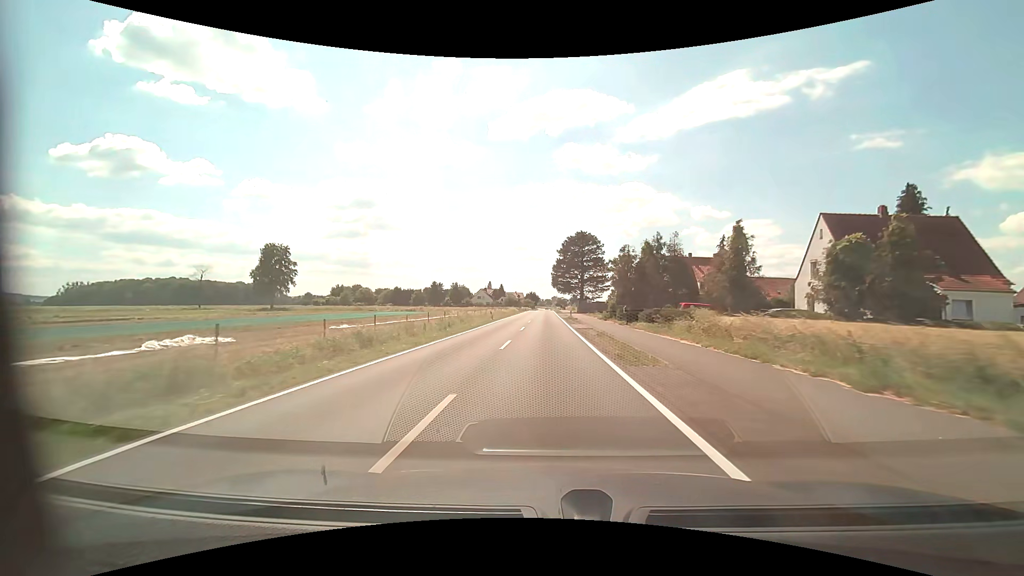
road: tertiary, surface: asphalt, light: Day
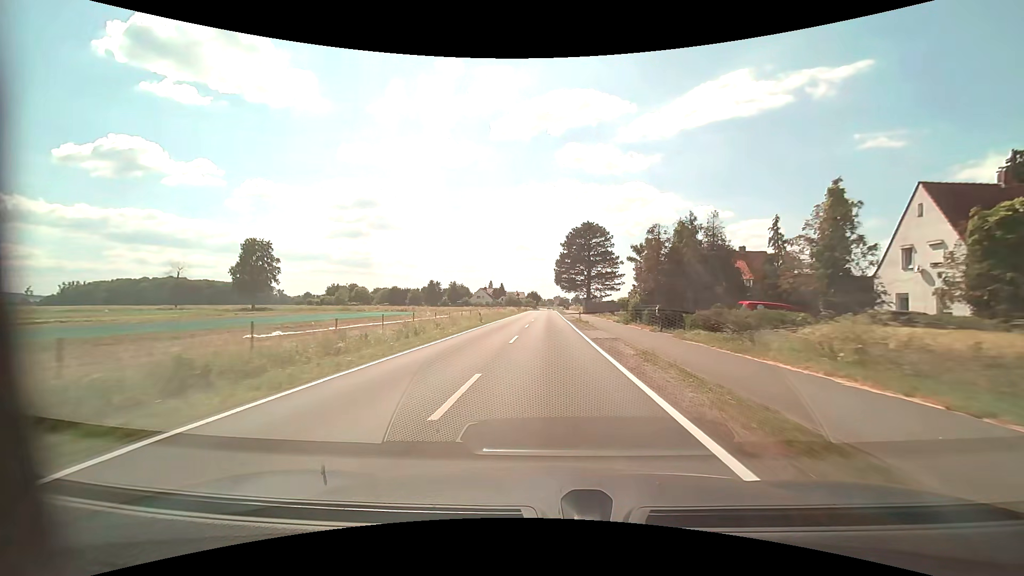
(0.0, +9.8) m; 0°
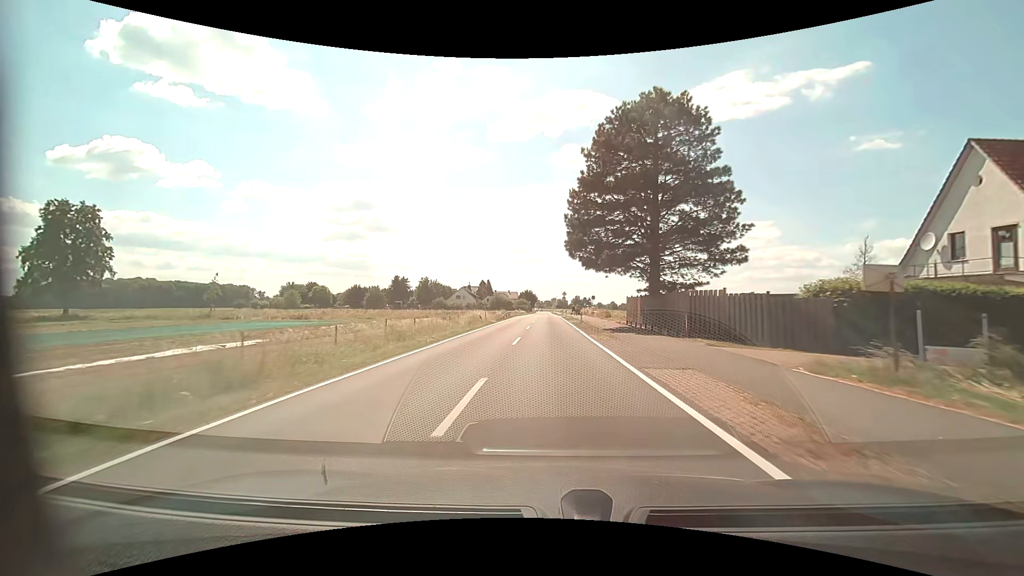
(+0.1, +48.8) m; 0°
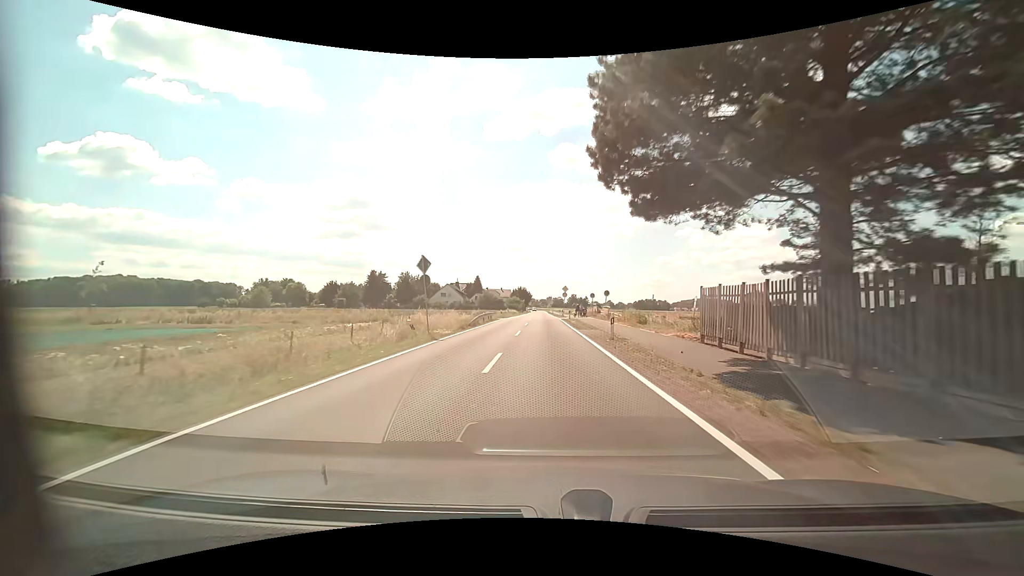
(+0.1, +19.4) m; 0°
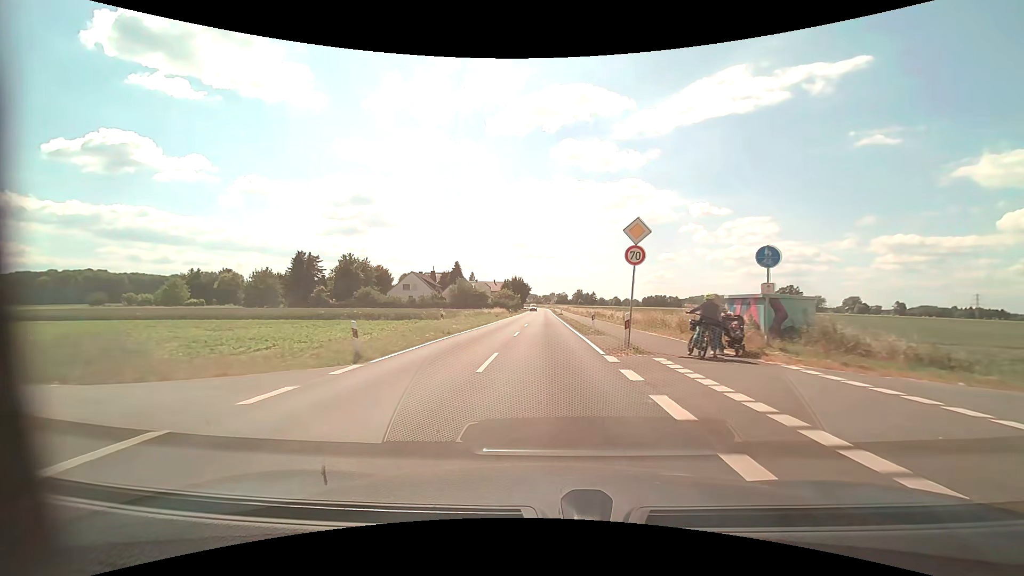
(0.0, +47.7) m; 0°
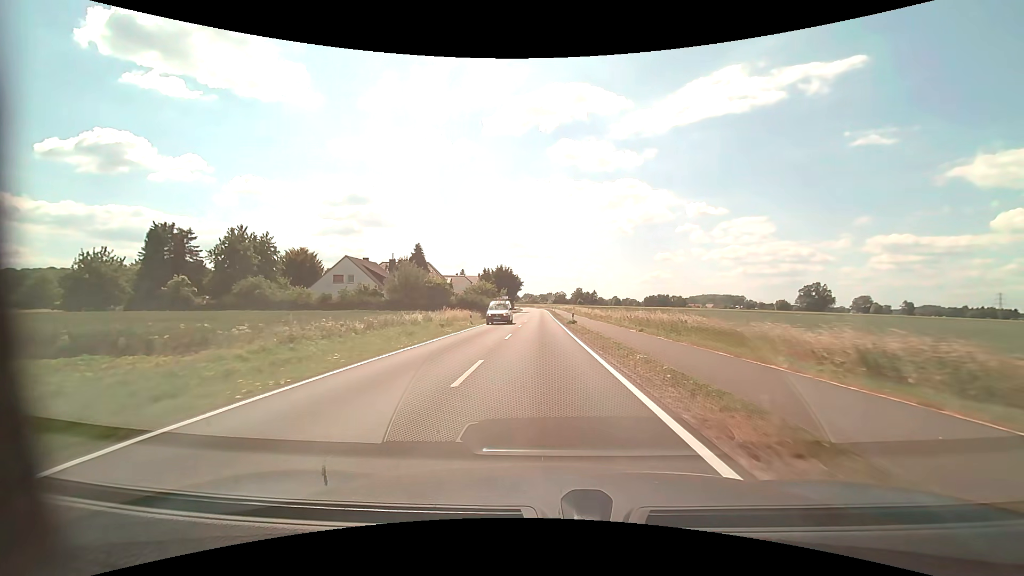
(+0.1, +37.9) m; 0°
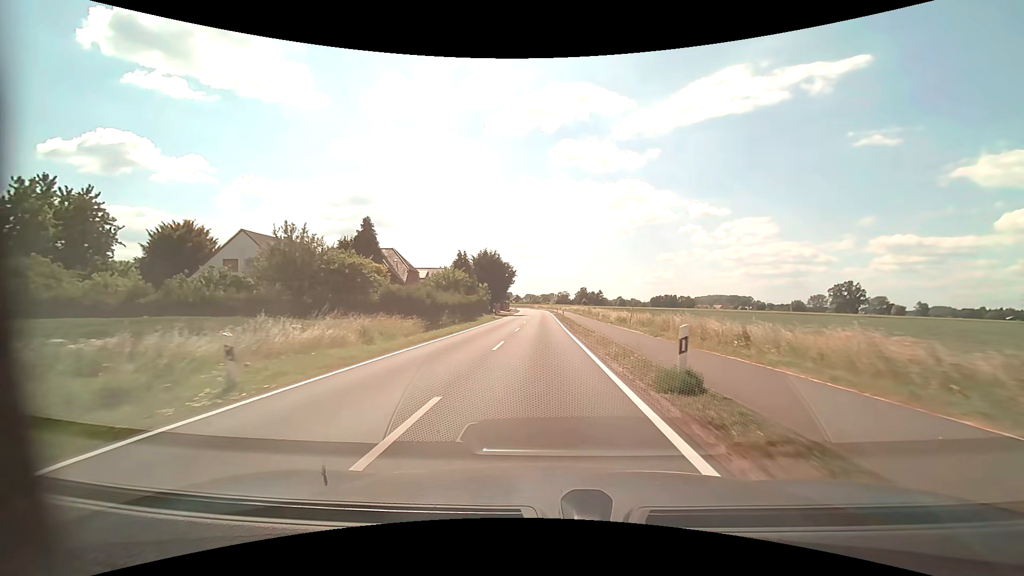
(-0.1, +28.9) m; 0°
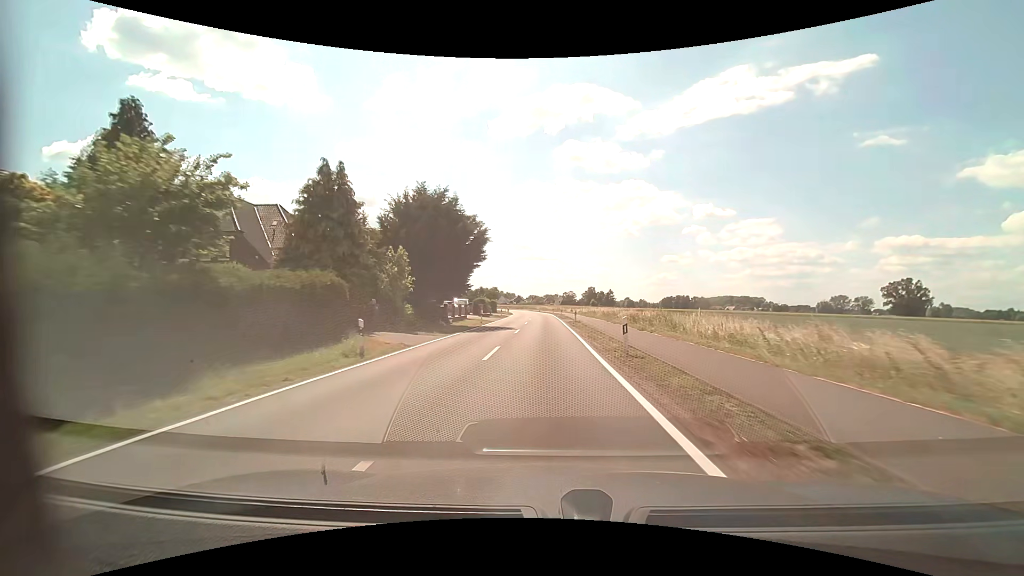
(0.0, +39.4) m; 0°
(0, +10) (0, +20) (0, +30) (0, +40) (0, +50) (0, +60) (0, +70) (0, +80) (-1, +90) (-2, +100) m
